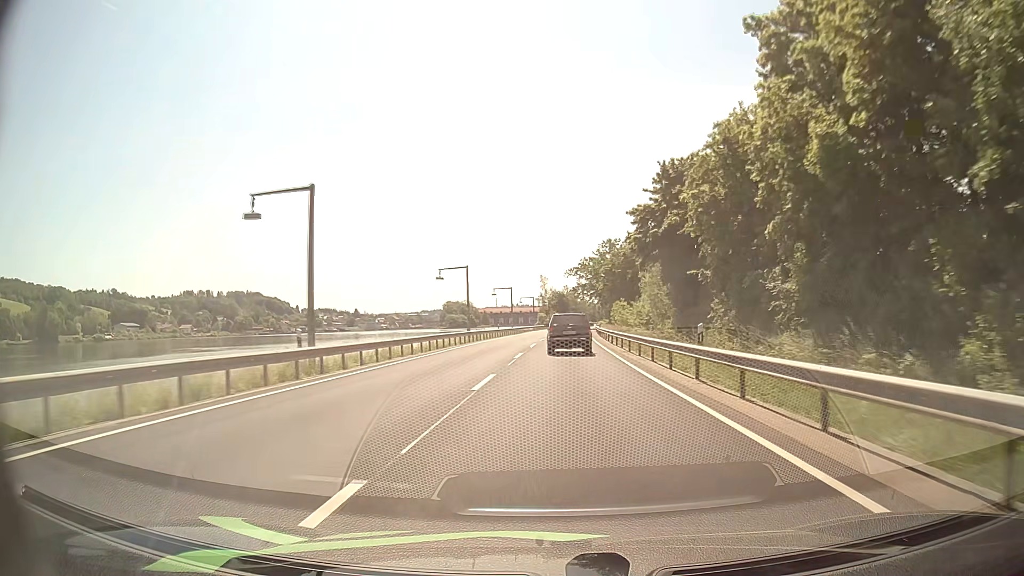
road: primary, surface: asphalt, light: Day
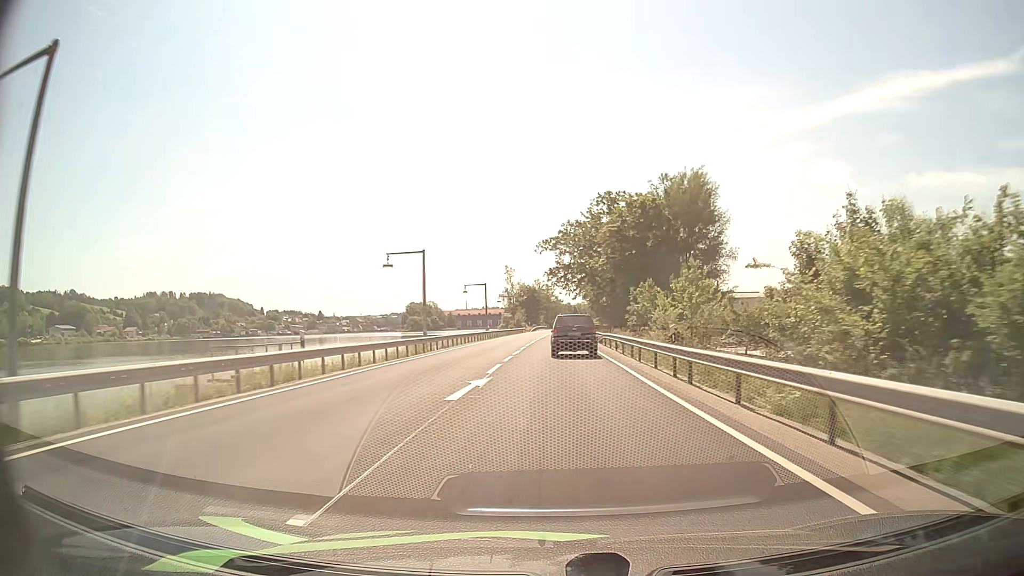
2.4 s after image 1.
(+0.9, +49.1) m; +2°
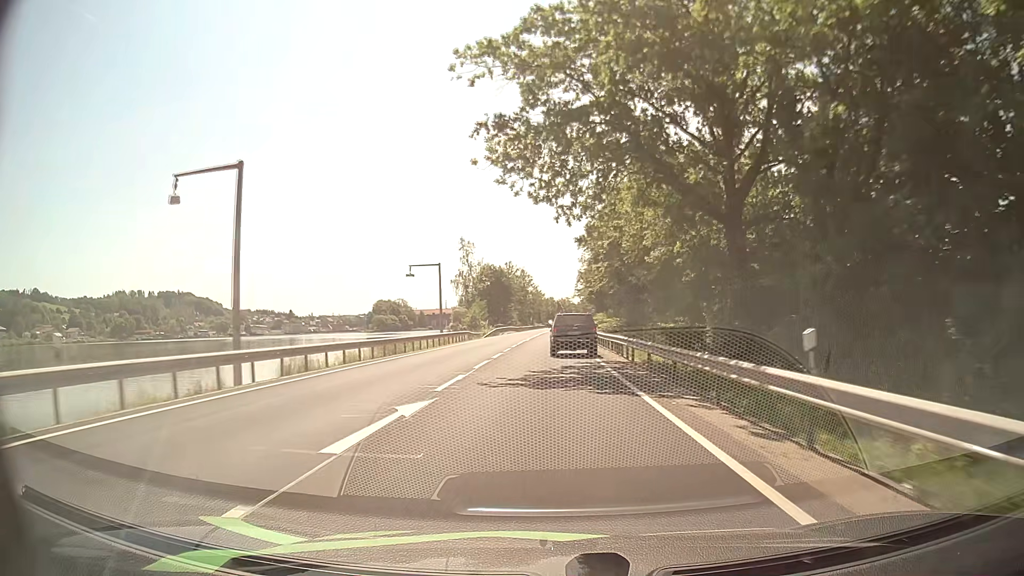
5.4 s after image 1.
(+1.4, +59.8) m; +2°
(0, +10) (0, +20) (0, +30) (0, +40) (+1, +50) (+1, +60) (+1, +70) (+1, +80) (+1, +90) (+2, +100) m
